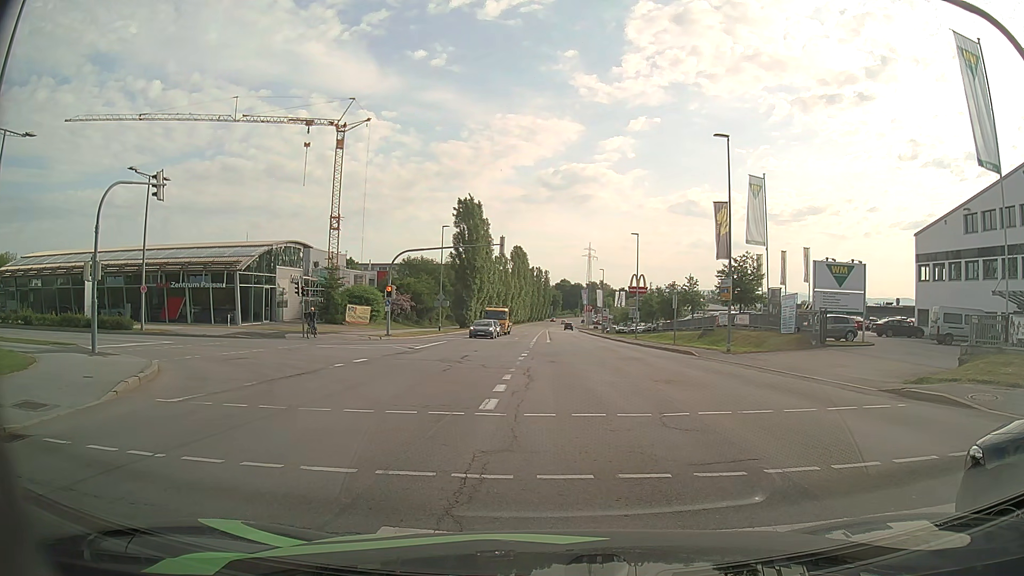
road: secondary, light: Day
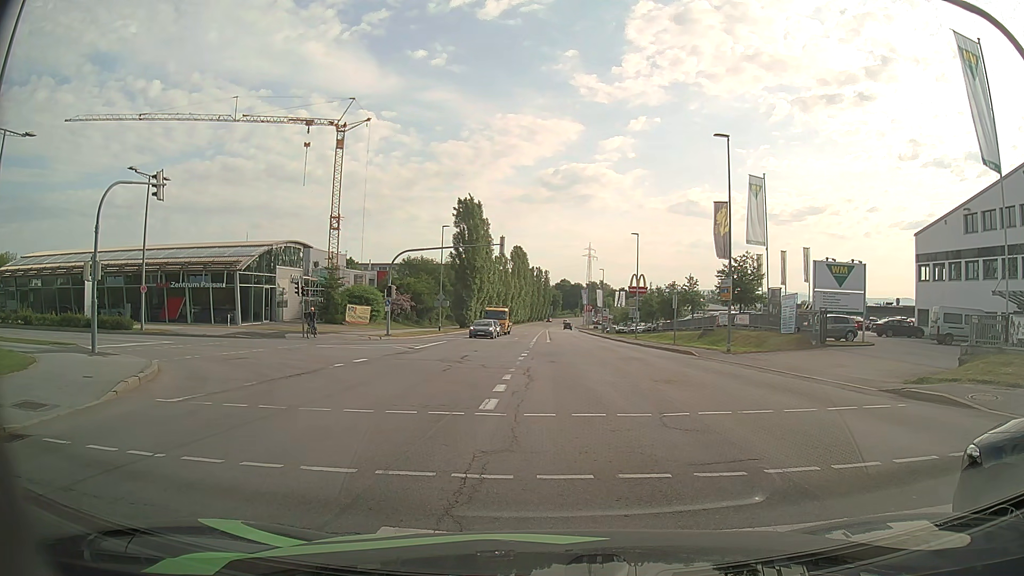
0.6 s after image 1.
(0.0, 0.0) m; 0°
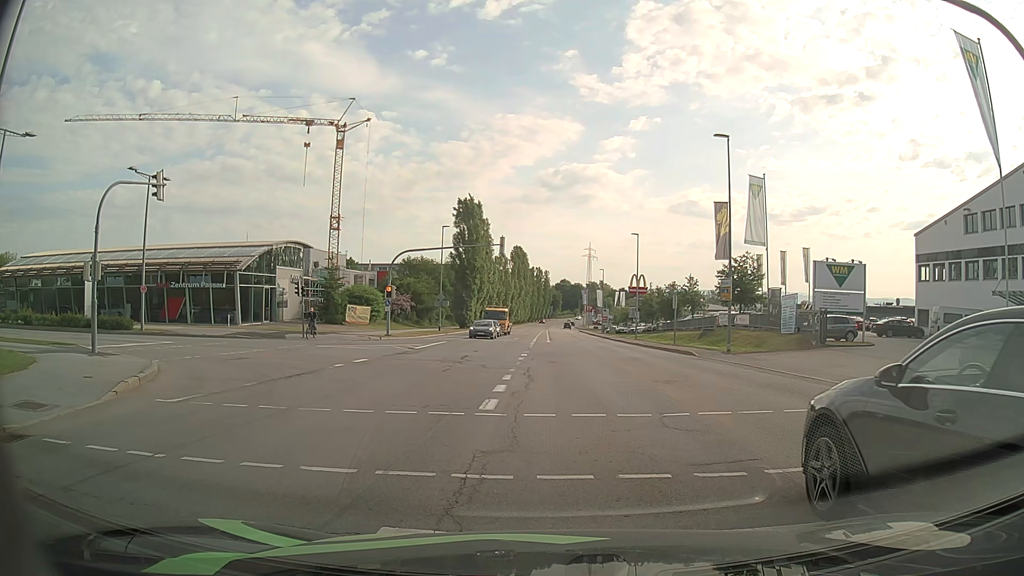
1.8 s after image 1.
(0.0, 0.0) m; 0°
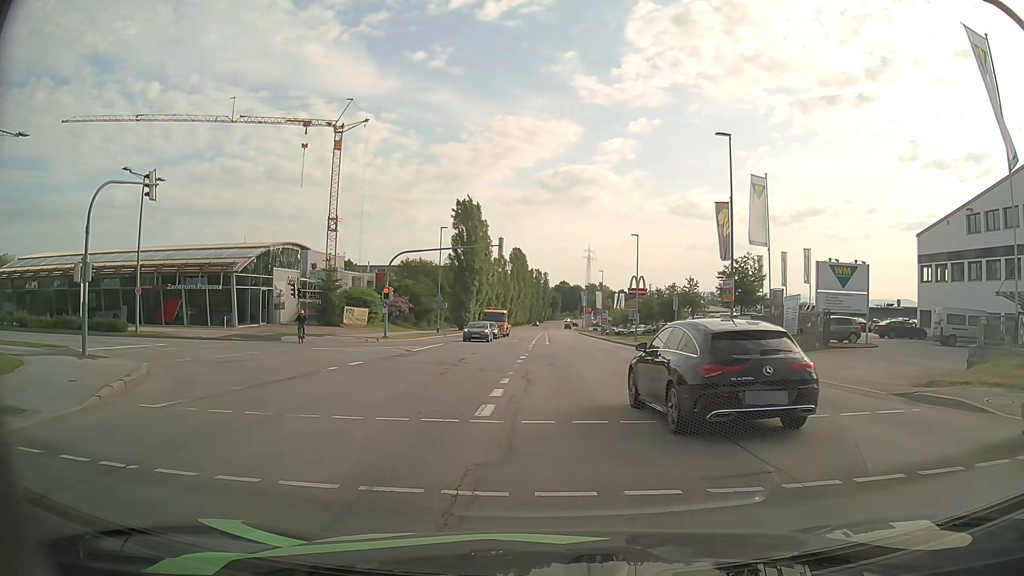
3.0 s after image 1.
(0.0, +0.5) m; 0°
